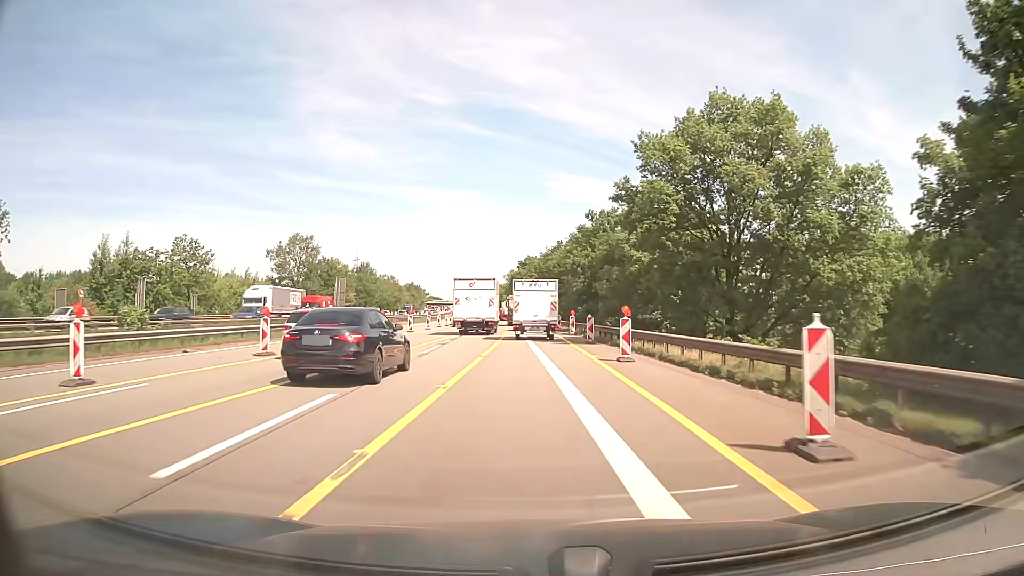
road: motorway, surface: asphalt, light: Day
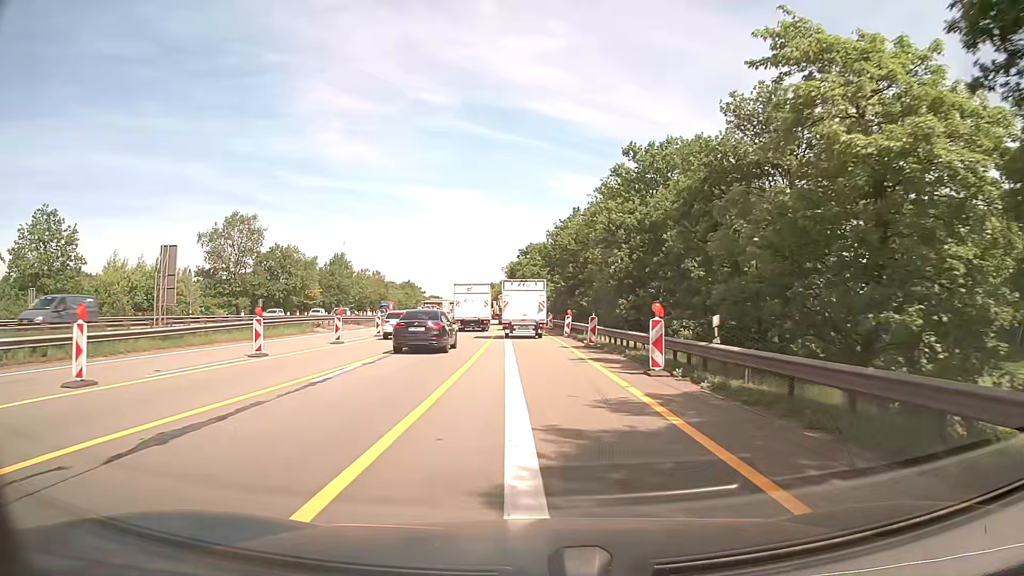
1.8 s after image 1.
(0.0, +28.1) m; 0°
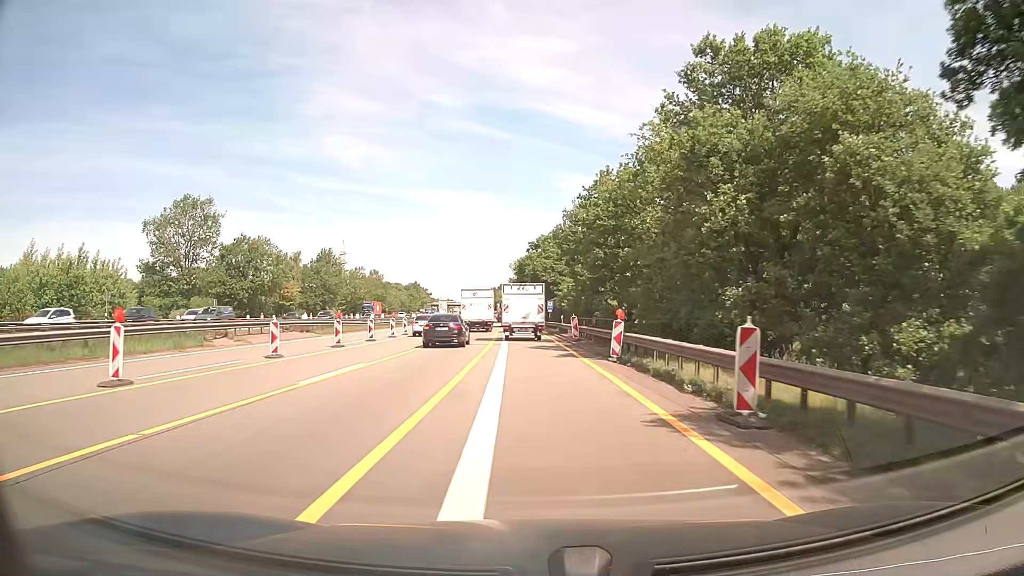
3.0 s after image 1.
(-0.2, +18.0) m; -1°
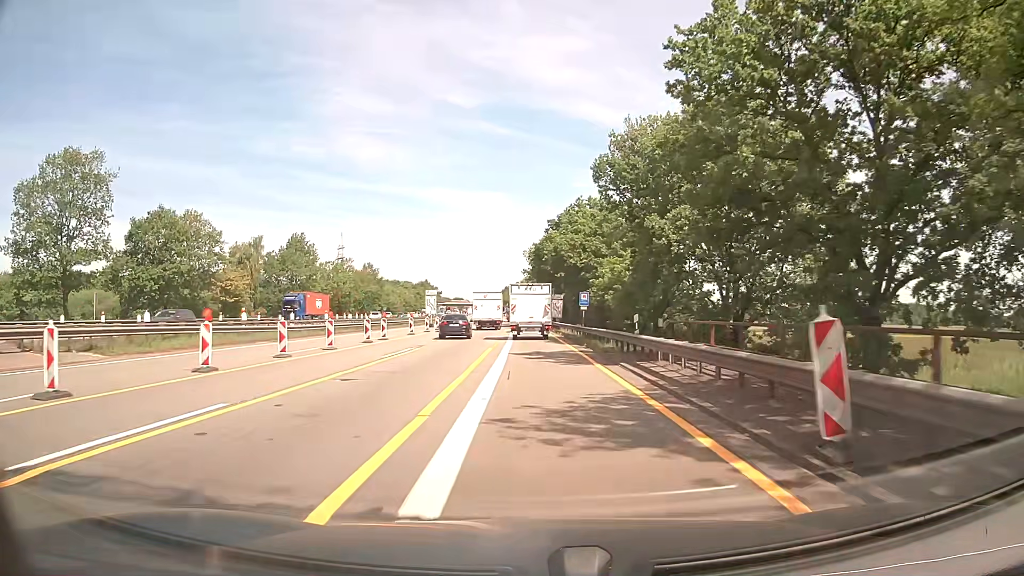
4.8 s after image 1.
(-0.3, +27.5) m; -1°
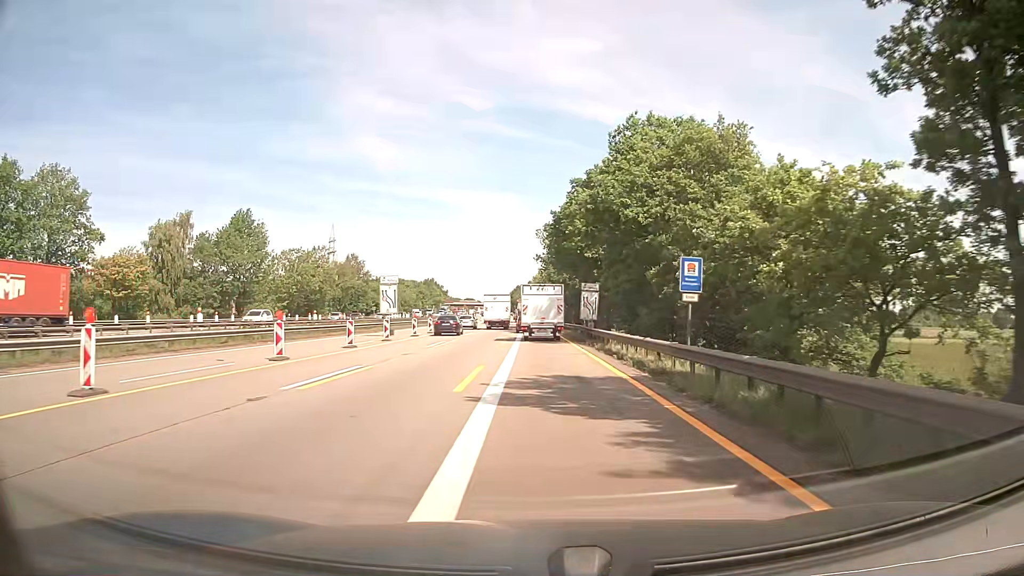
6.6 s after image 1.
(-0.2, +28.1) m; -1°
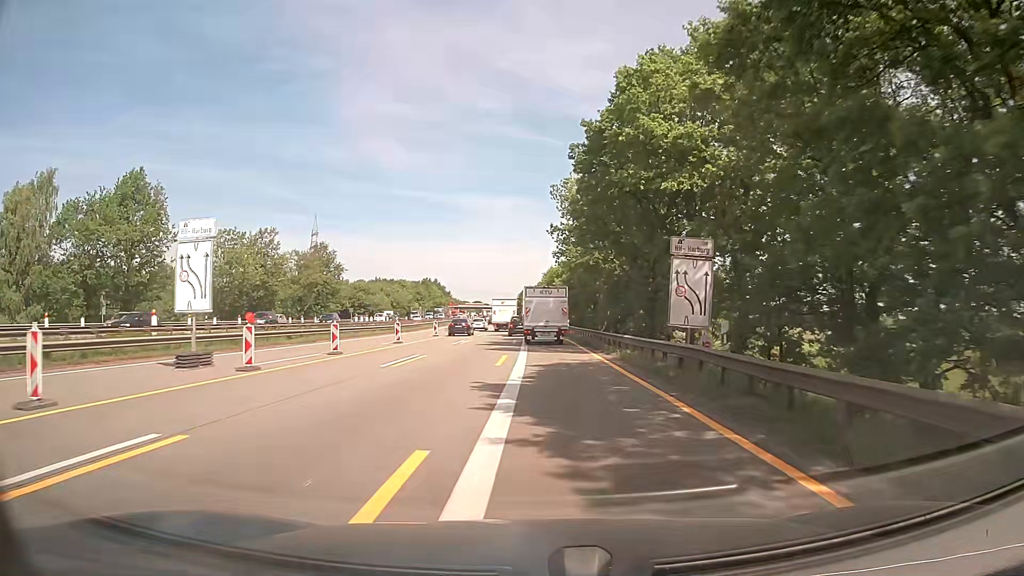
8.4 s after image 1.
(-0.1, +29.3) m; 0°
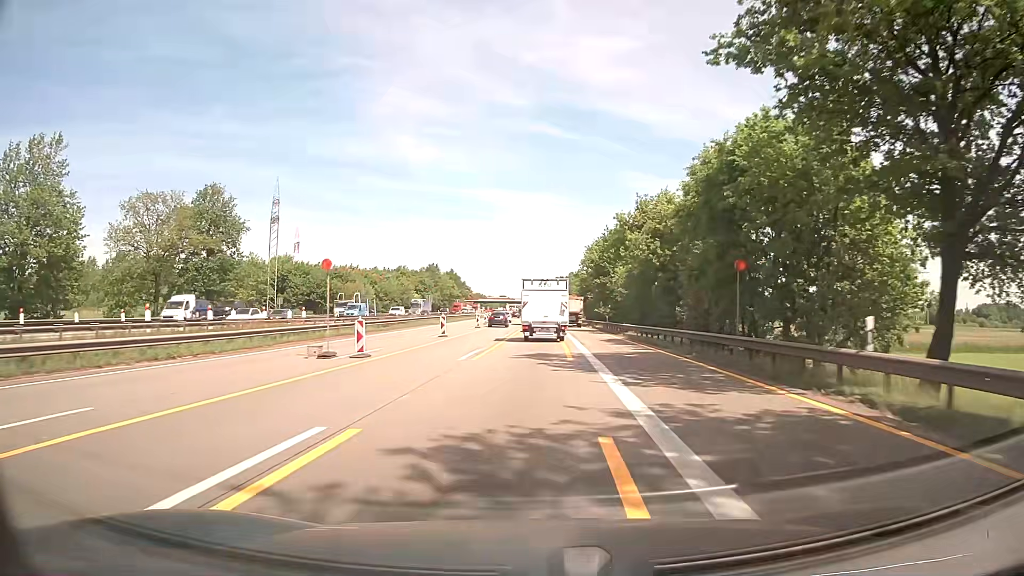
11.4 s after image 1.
(-1.9, +53.7) m; -3°
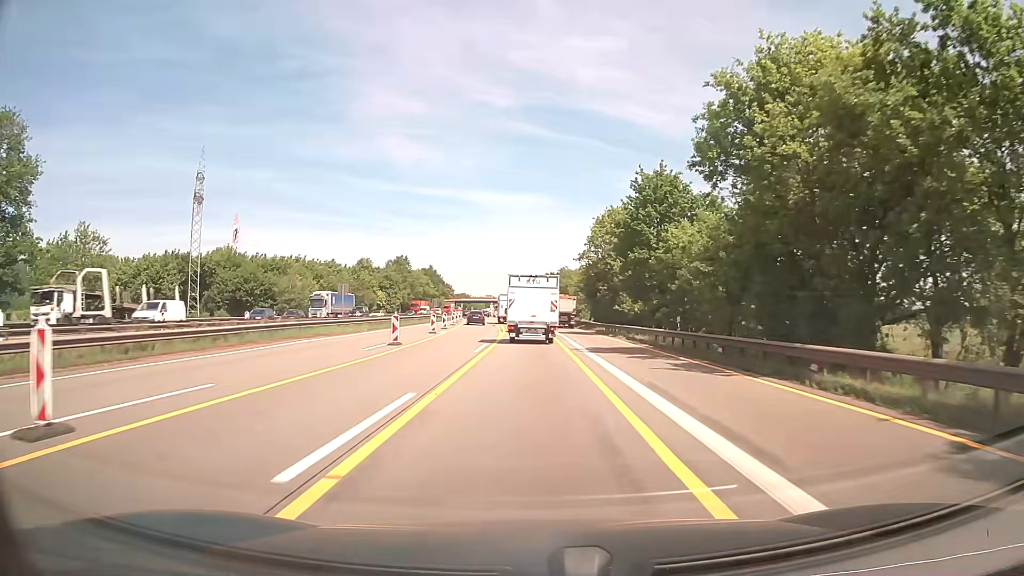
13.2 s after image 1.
(+0.4, +32.8) m; +1°
(0, +10) (0, +20) (0, +30) (0, +40) (-1, +50) (-1, +60) (-2, +70) (-2, +80) (-3, +90) (-4, +100) m
